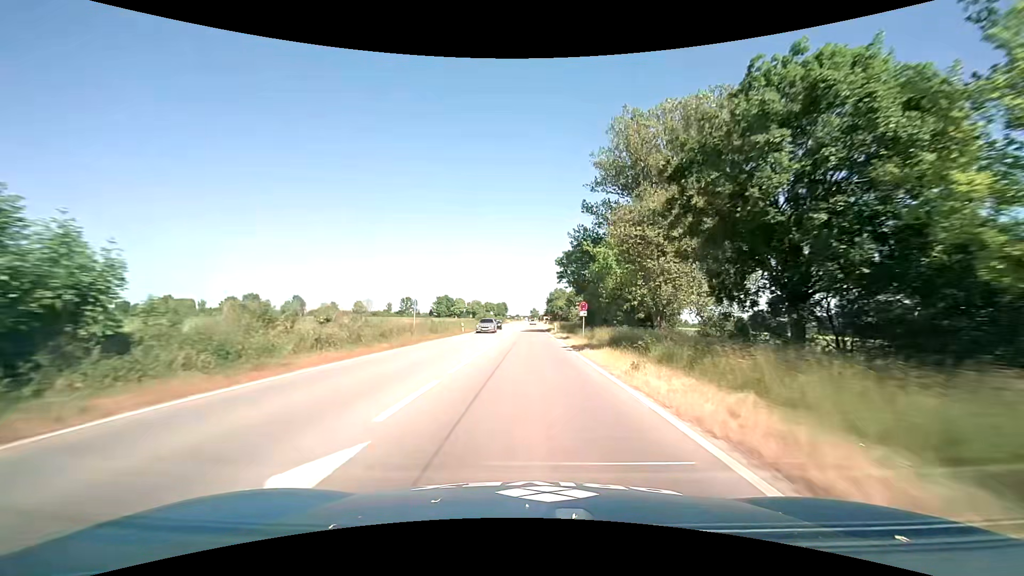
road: primary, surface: asphalt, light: Day
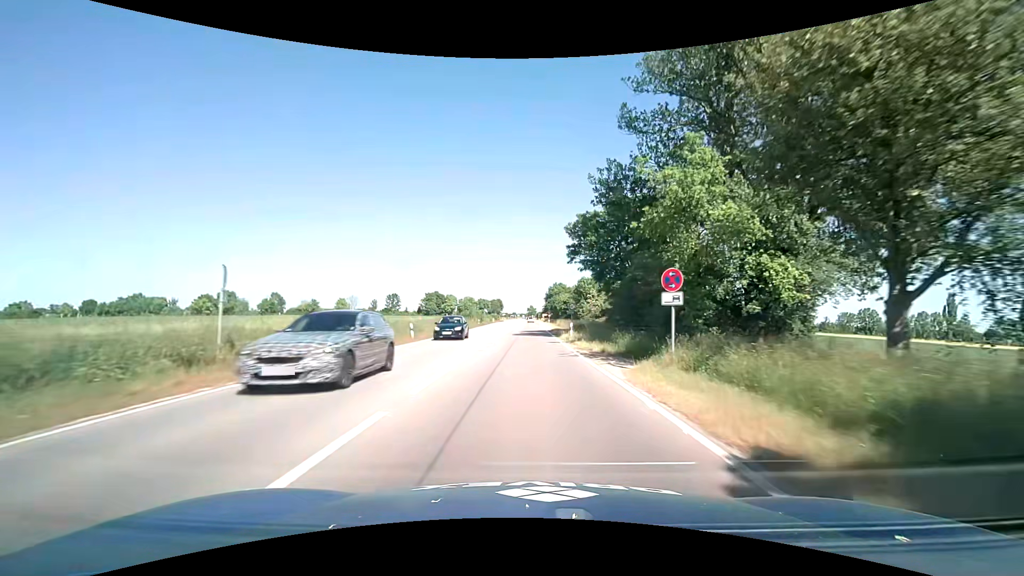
(0.0, +21.4) m; 0°
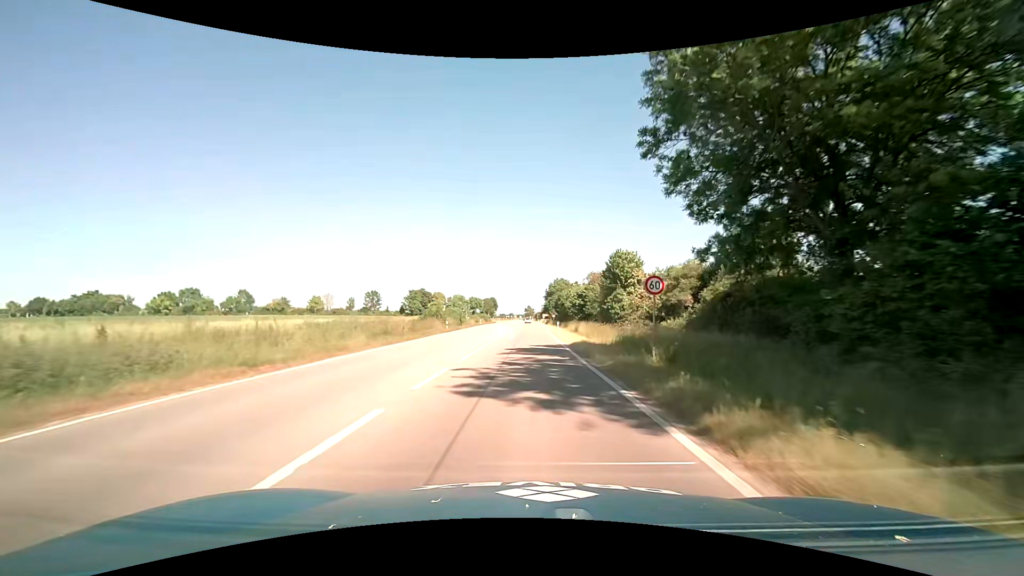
(0.0, +29.3) m; 0°
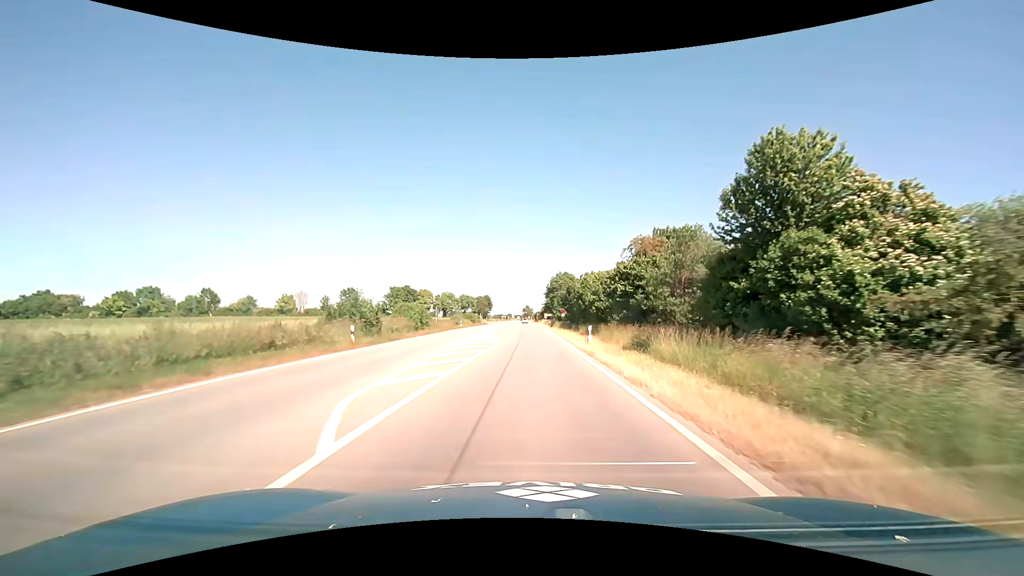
(+0.1, +27.0) m; 0°
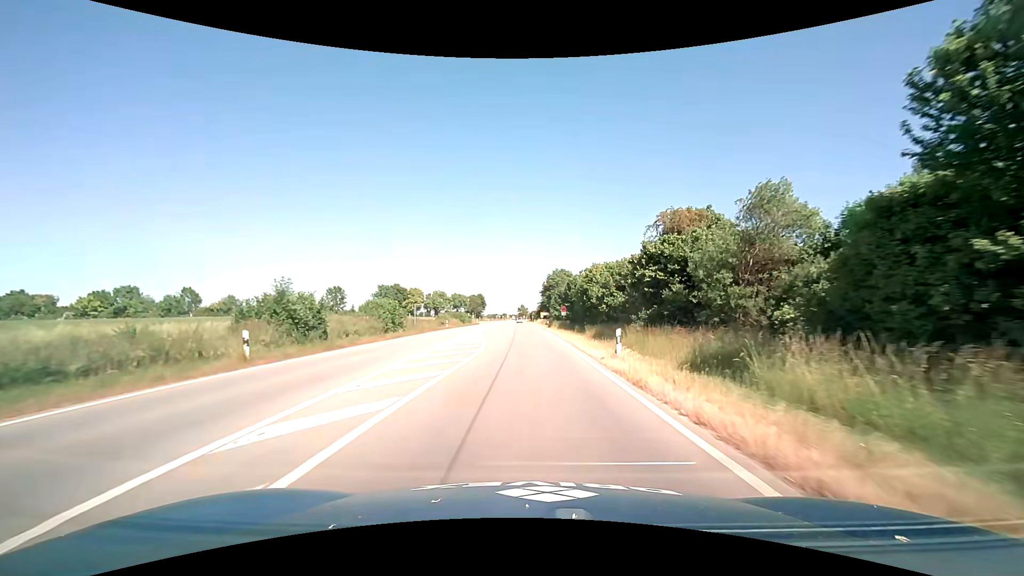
(0.0, +8.6) m; +1°
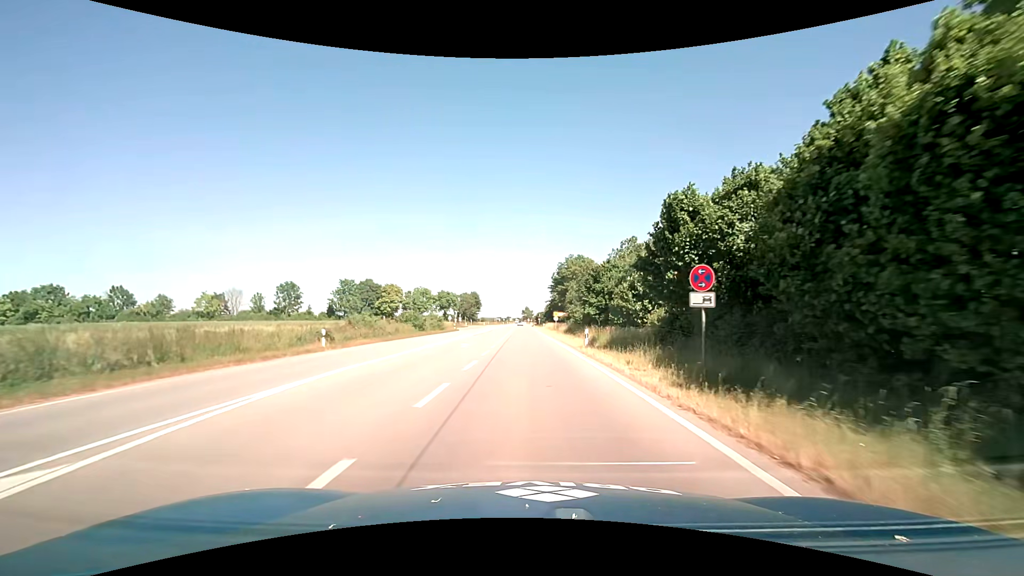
(-0.1, +40.5) m; -1°
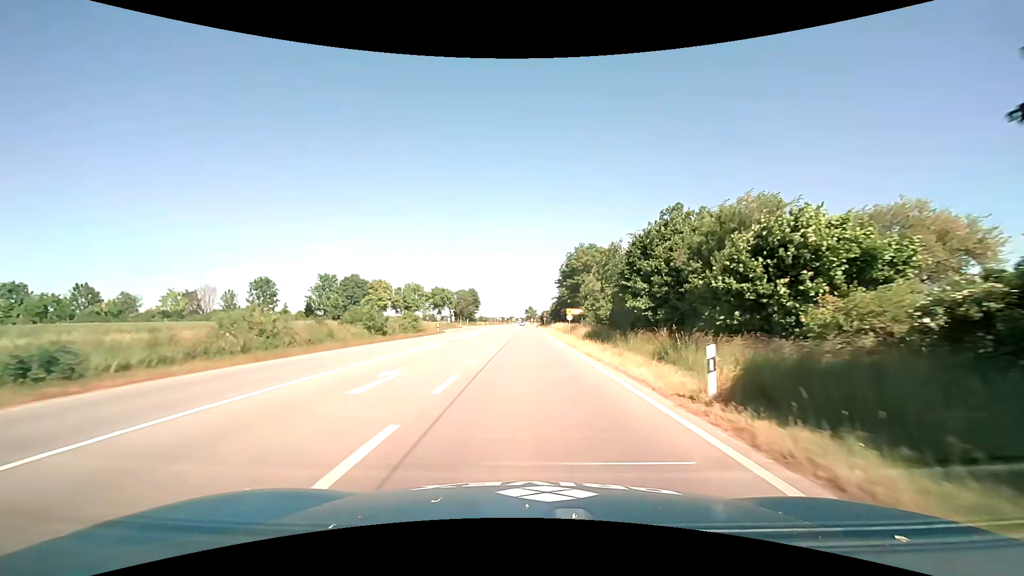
(0.0, +16.6) m; 0°
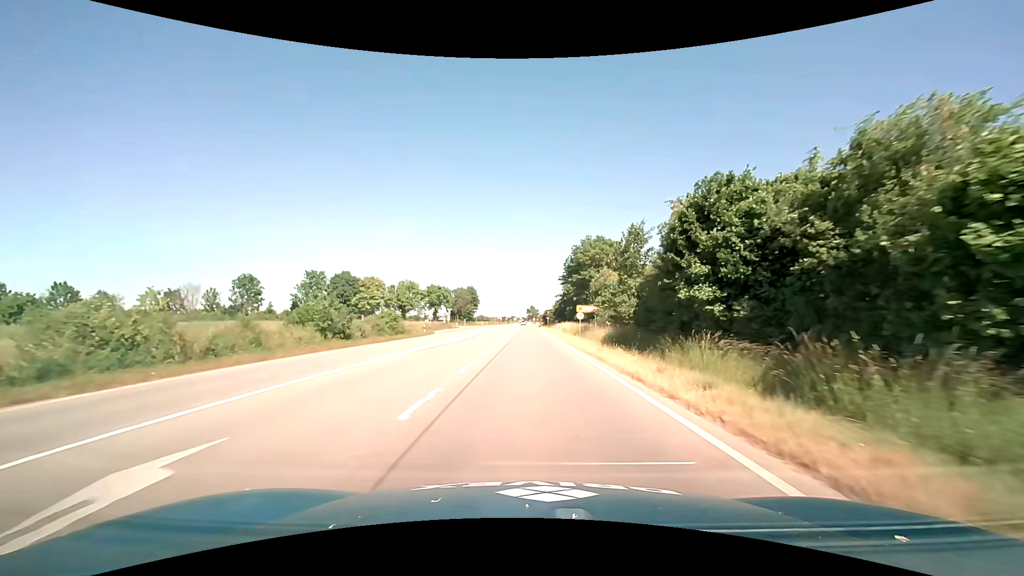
(0.0, +8.6) m; 0°
(0, +10) (0, +20) (0, +30) (0, +40) (0, +50) (0, +60) (0, +70) (0, +80) (0, +90) (-1, +100) m
